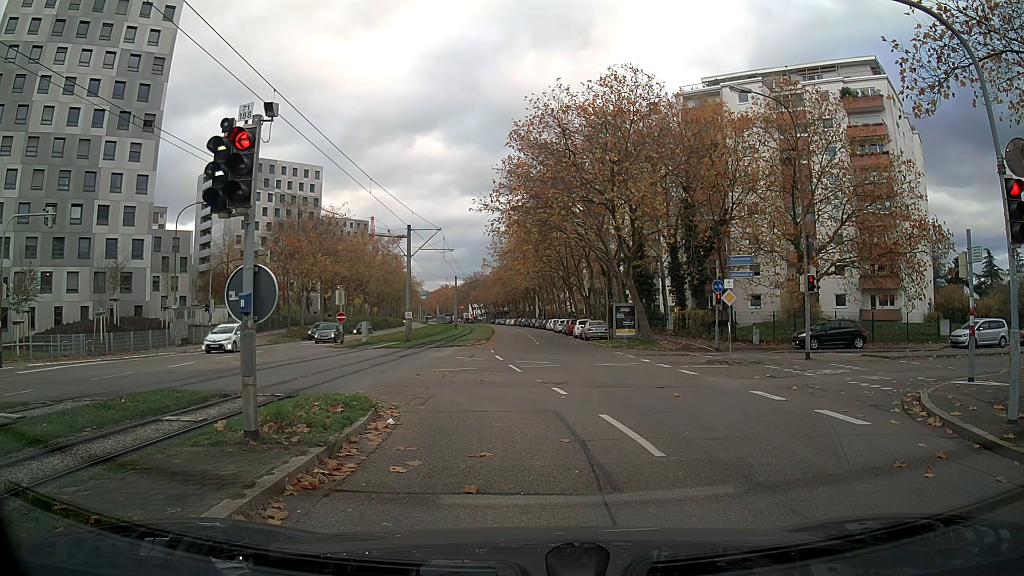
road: tertiary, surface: asphalt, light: Day
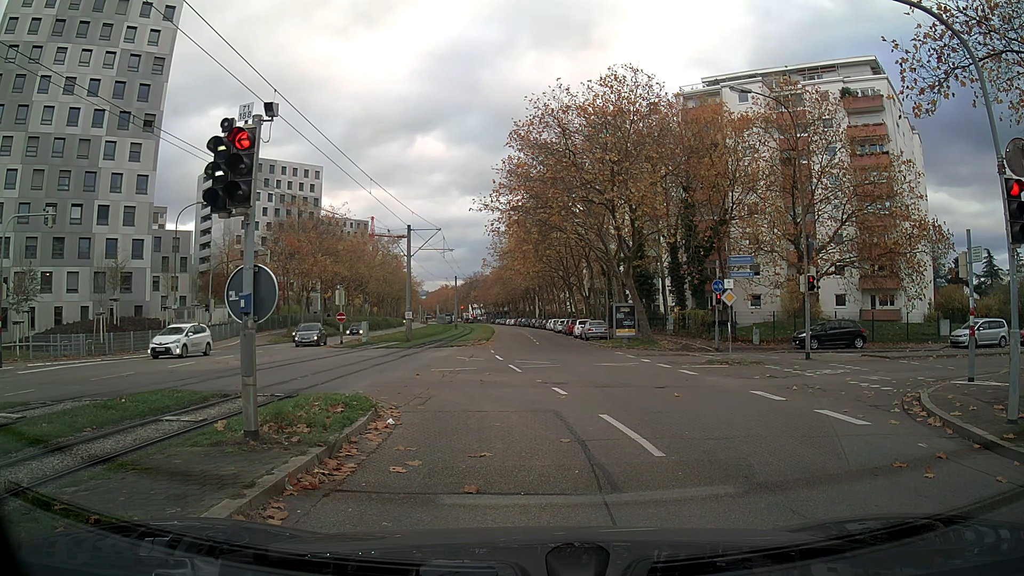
(0.0, 0.0) m; 0°
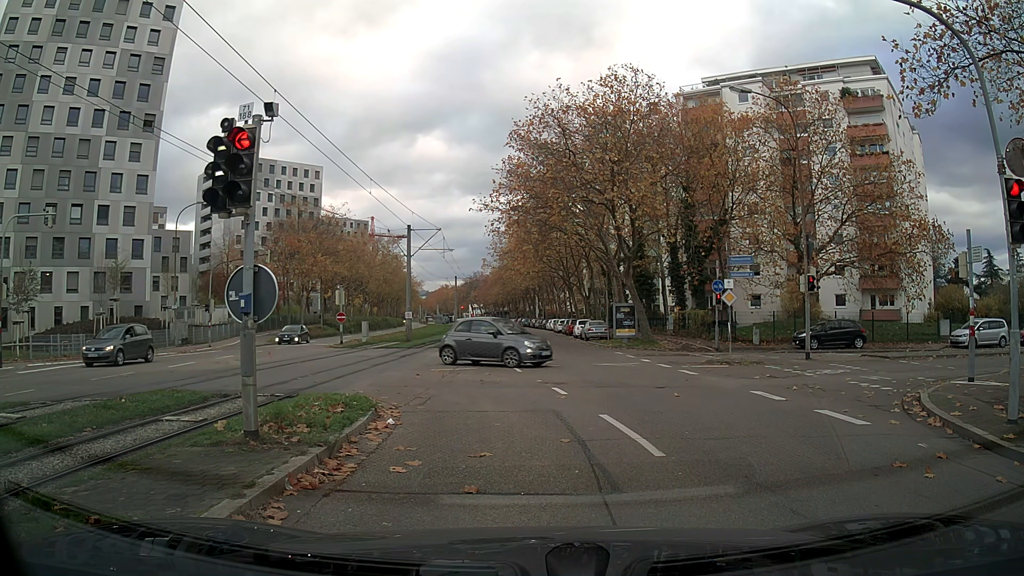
(0.0, 0.0) m; 0°
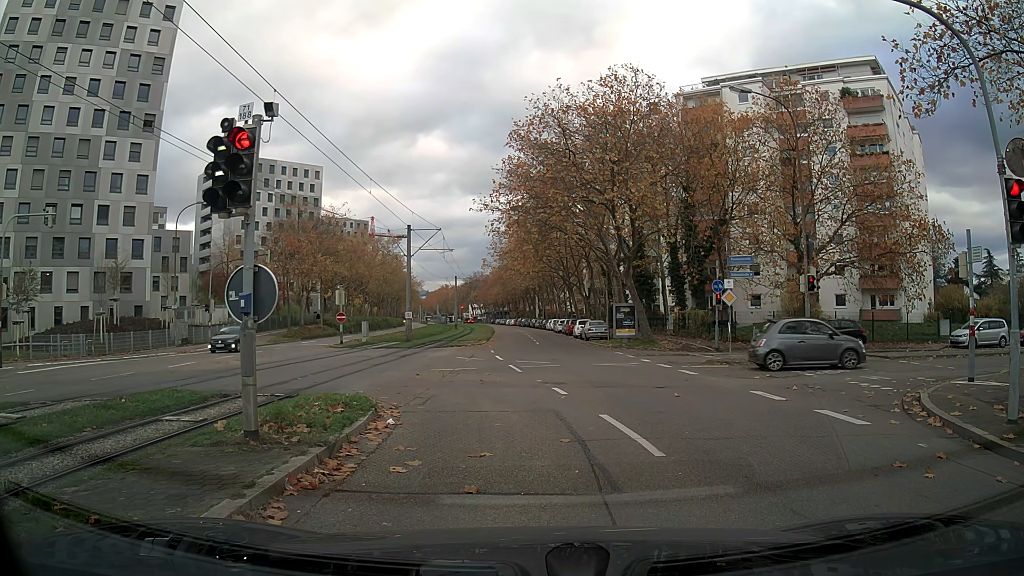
(0.0, 0.0) m; 0°
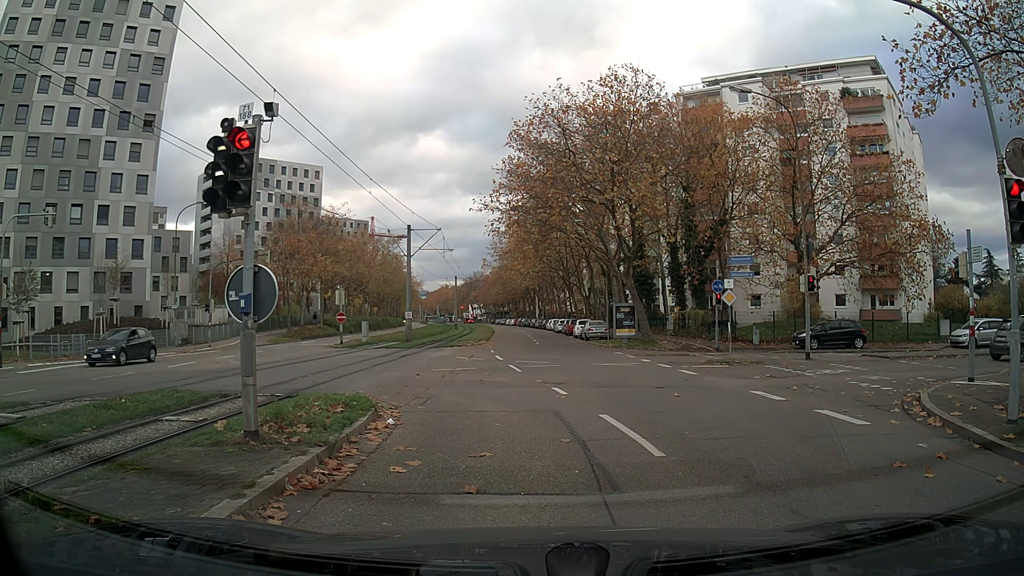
(0.0, 0.0) m; 0°
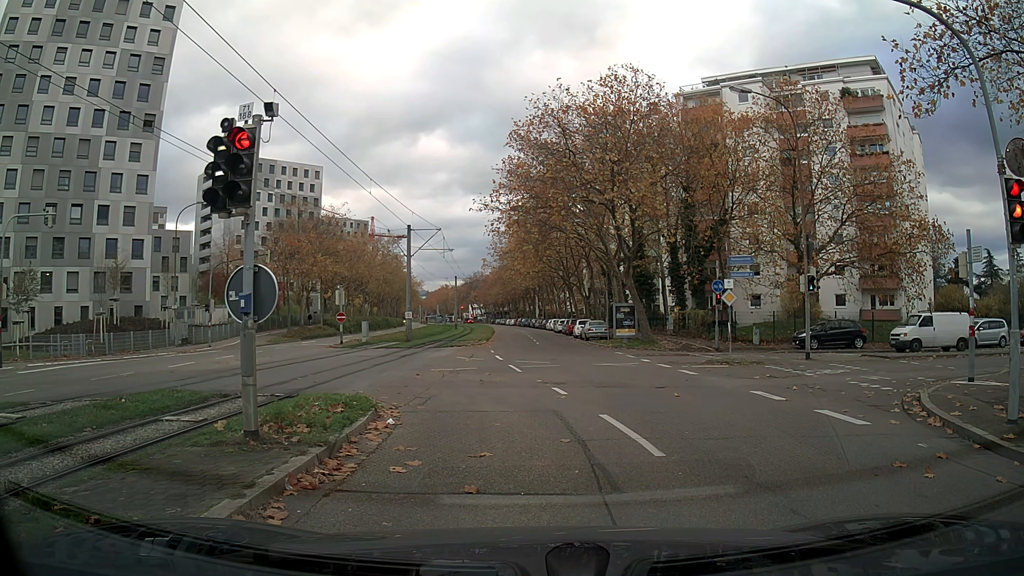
(0.0, 0.0) m; 0°
